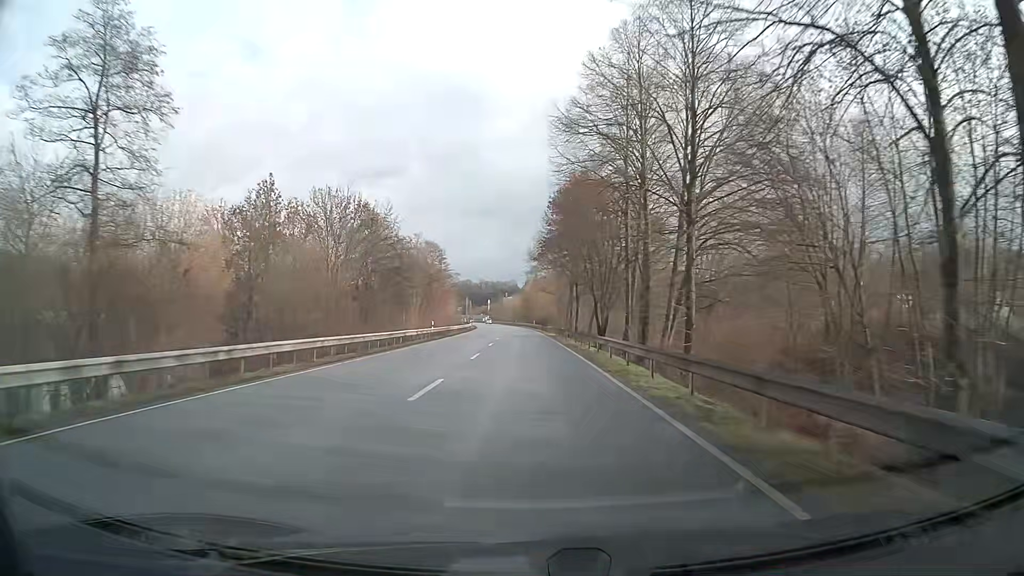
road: primary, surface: asphalt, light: Day
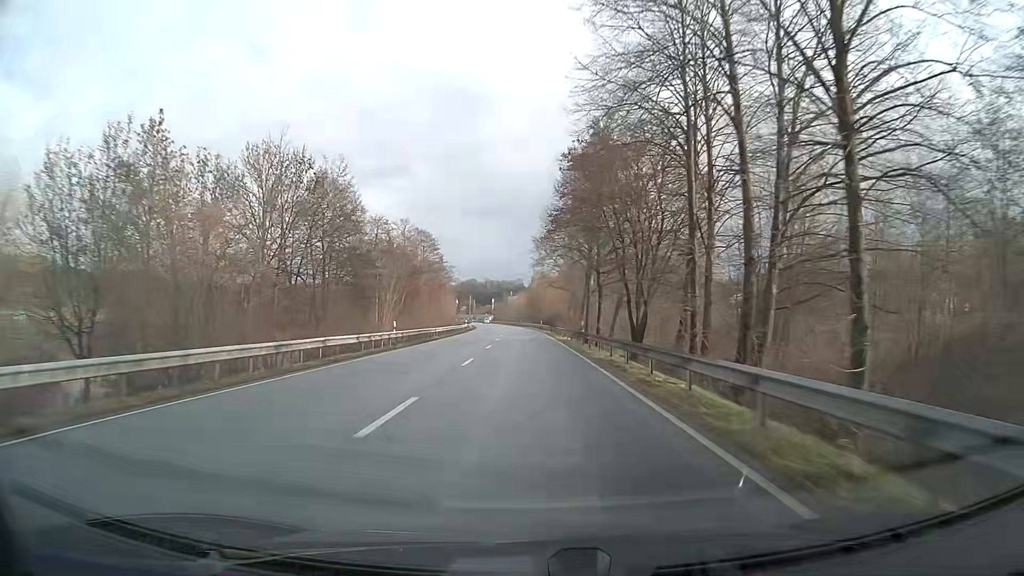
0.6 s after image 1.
(-0.1, +15.8) m; 0°
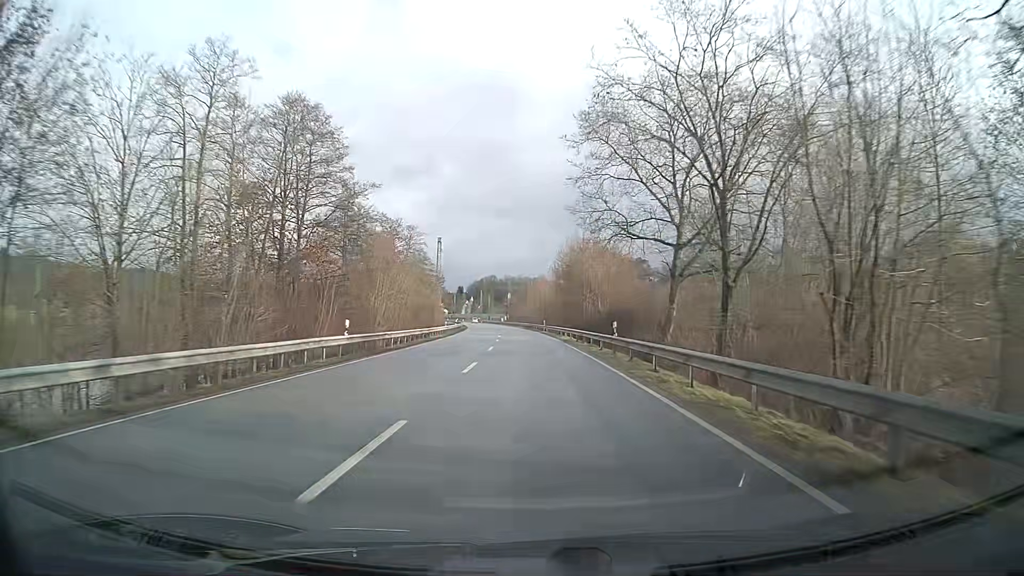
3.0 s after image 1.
(-0.9, +63.2) m; -2°
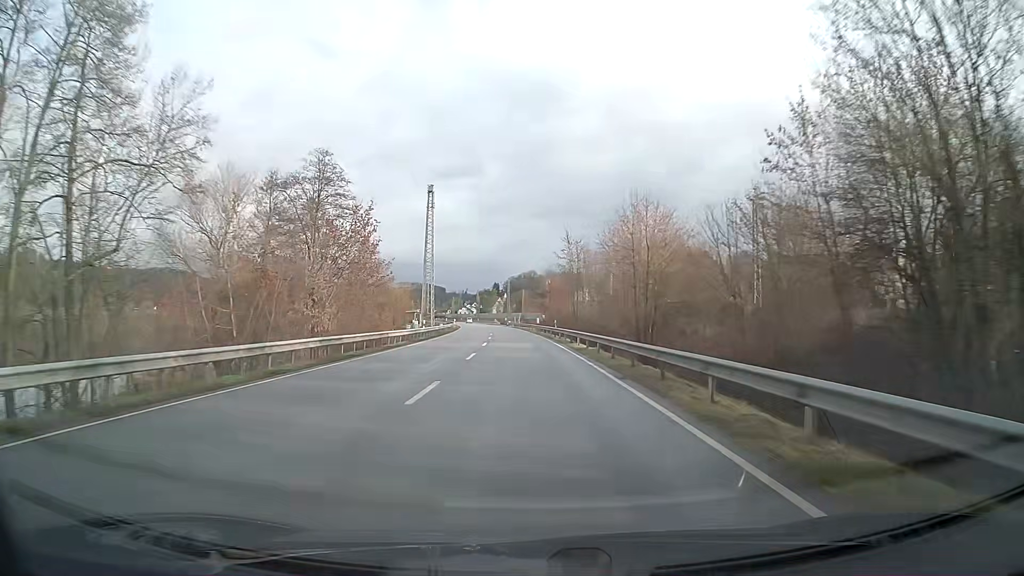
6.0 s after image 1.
(-2.4, +78.9) m; -4°
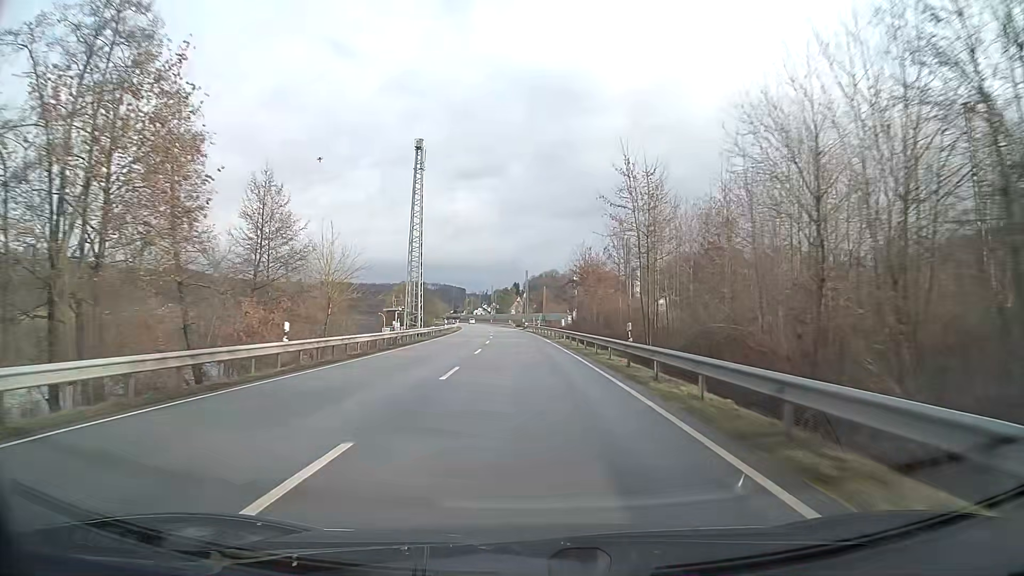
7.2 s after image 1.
(-0.5, +31.6) m; -2°
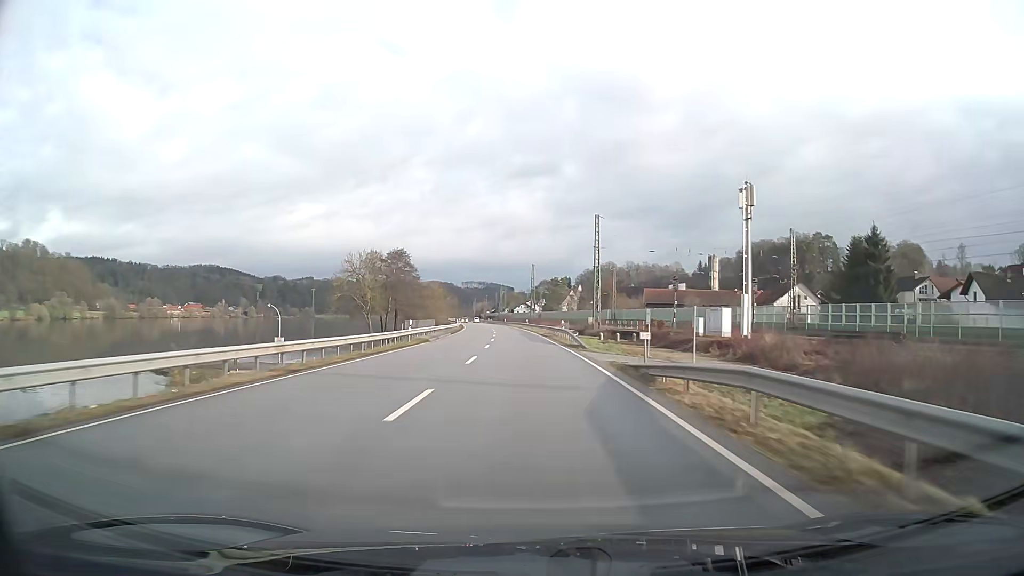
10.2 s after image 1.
(-3.0, +78.9) m; -4°
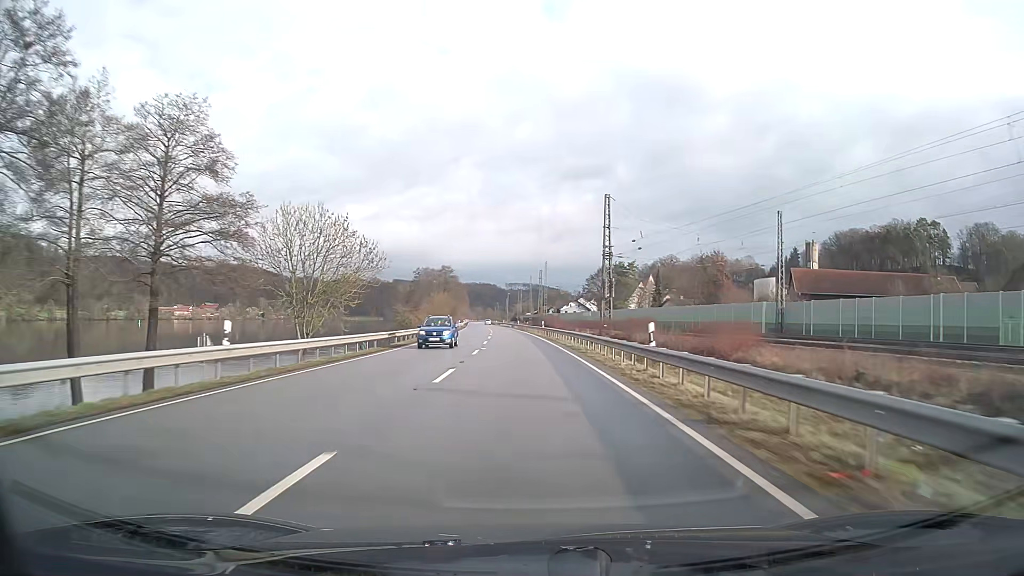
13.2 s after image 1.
(-2.6, +79.0) m; -4°
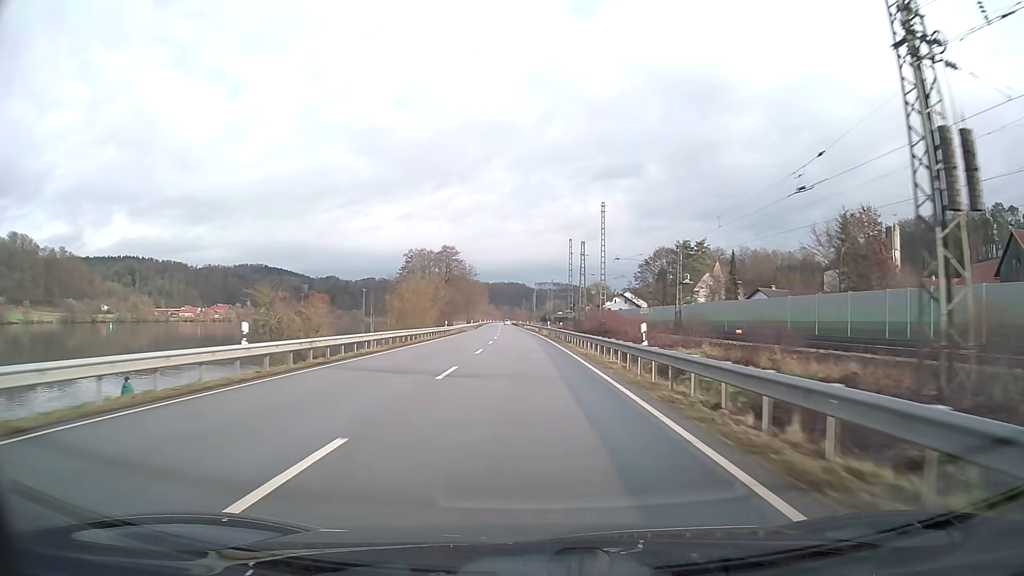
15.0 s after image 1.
(-1.1, +47.4) m; -2°
(0, +10) (0, +20) (0, +30) (-1, +40) (-1, +50) (-1, +60) (-2, +70) (-2, +80) (-2, +90) (-3, +100) m
